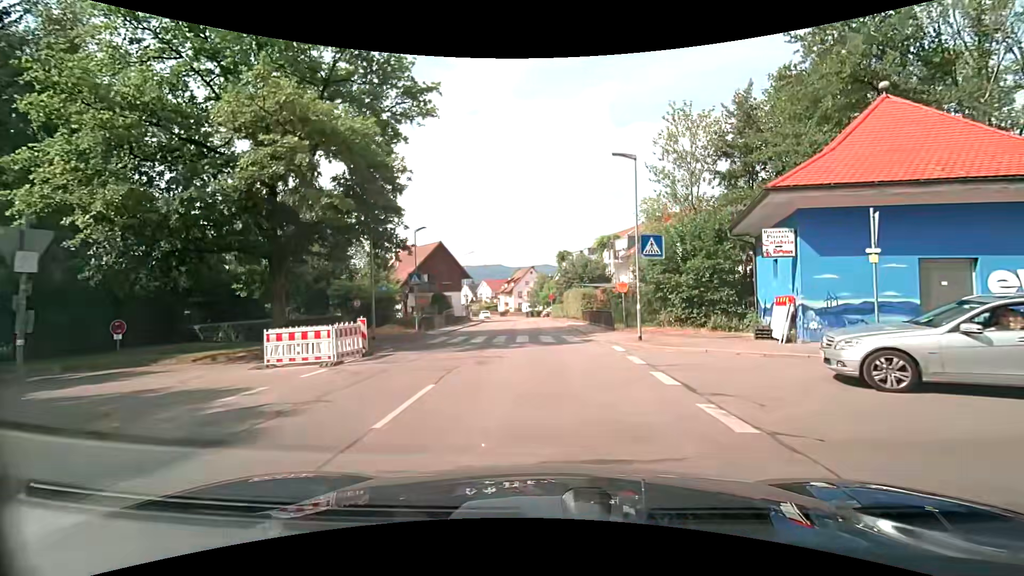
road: unclassified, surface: asphalt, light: Day
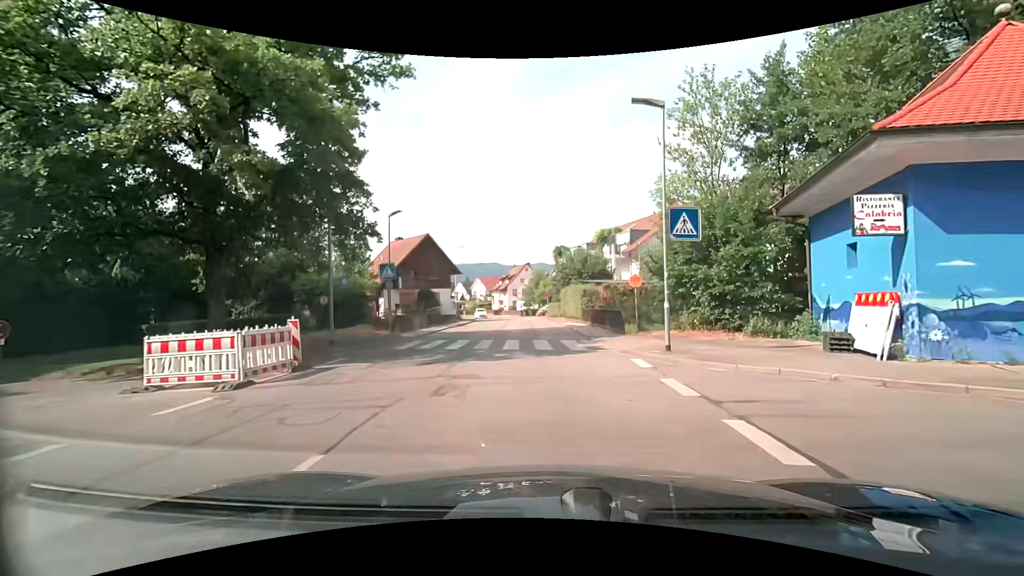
(0.0, +4.3) m; 0°
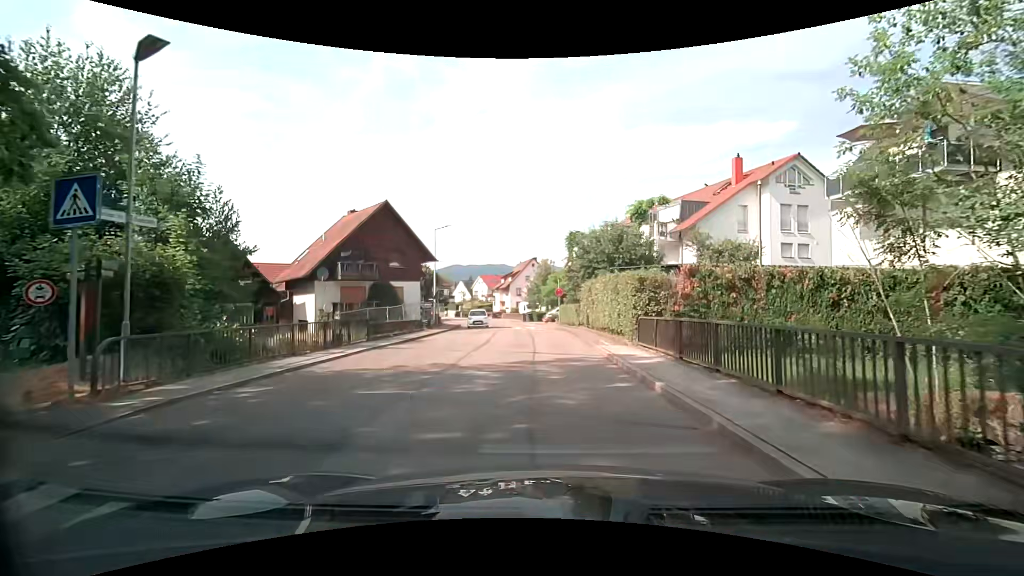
(+0.1, +16.5) m; 0°
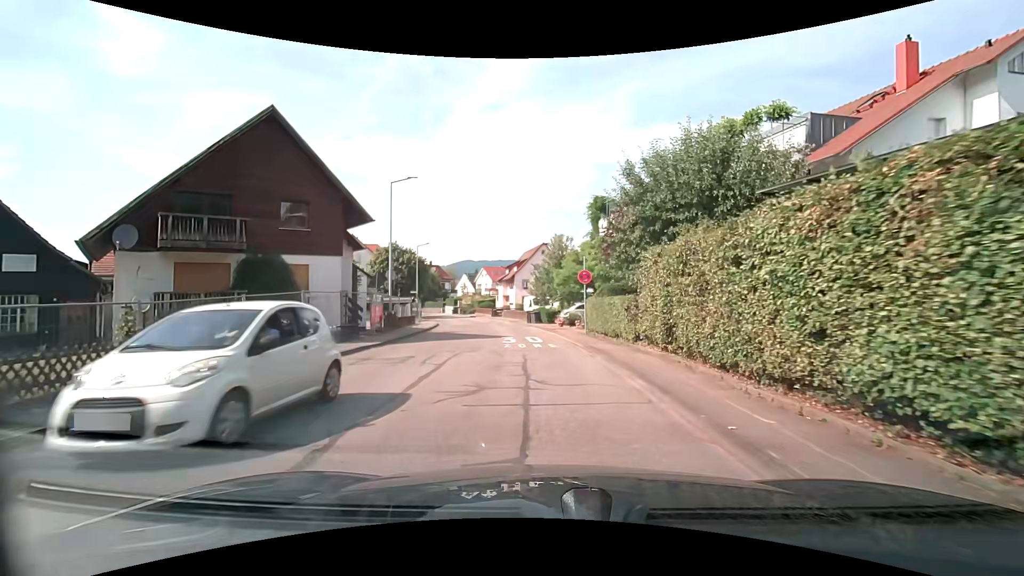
(-0.3, +16.4) m; -1°
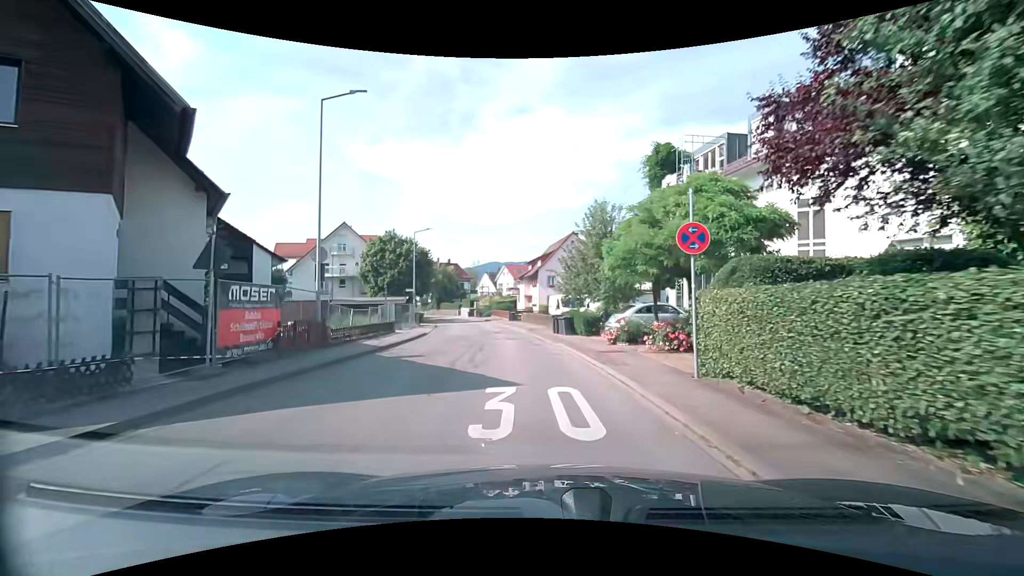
(-0.4, +13.0) m; -3°
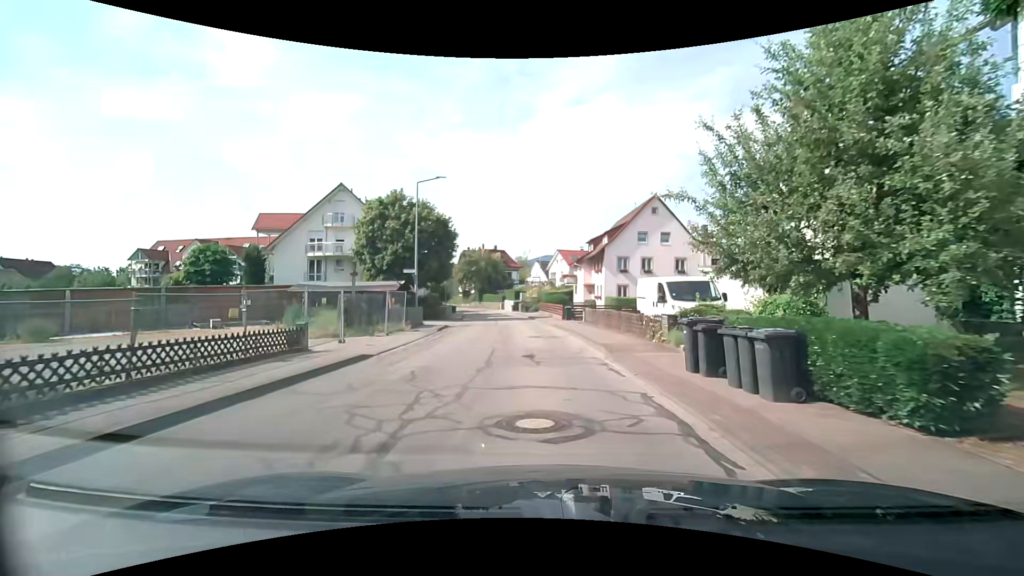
(-0.9, +17.5) m; -5°
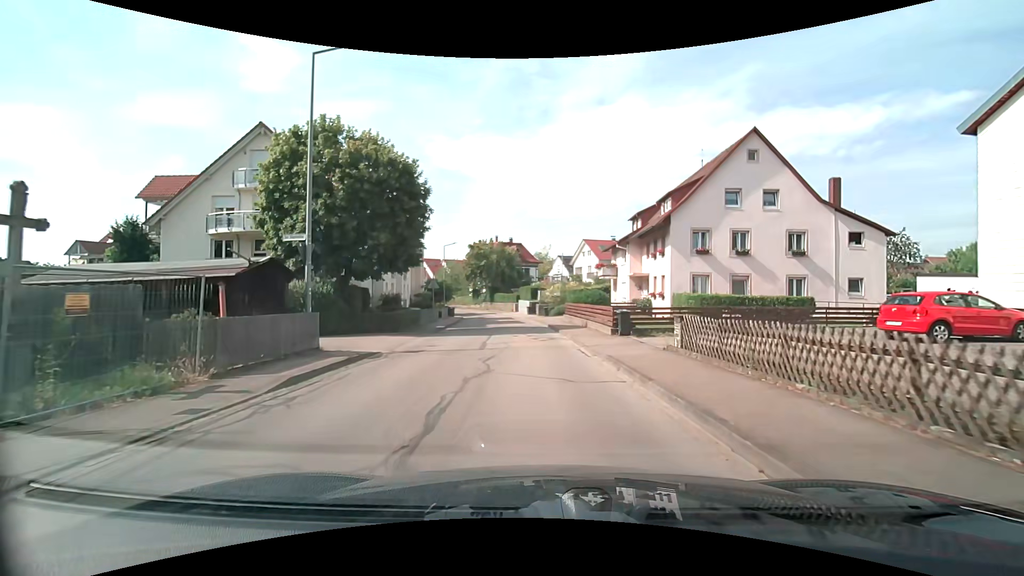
(-0.6, +16.7) m; -3°
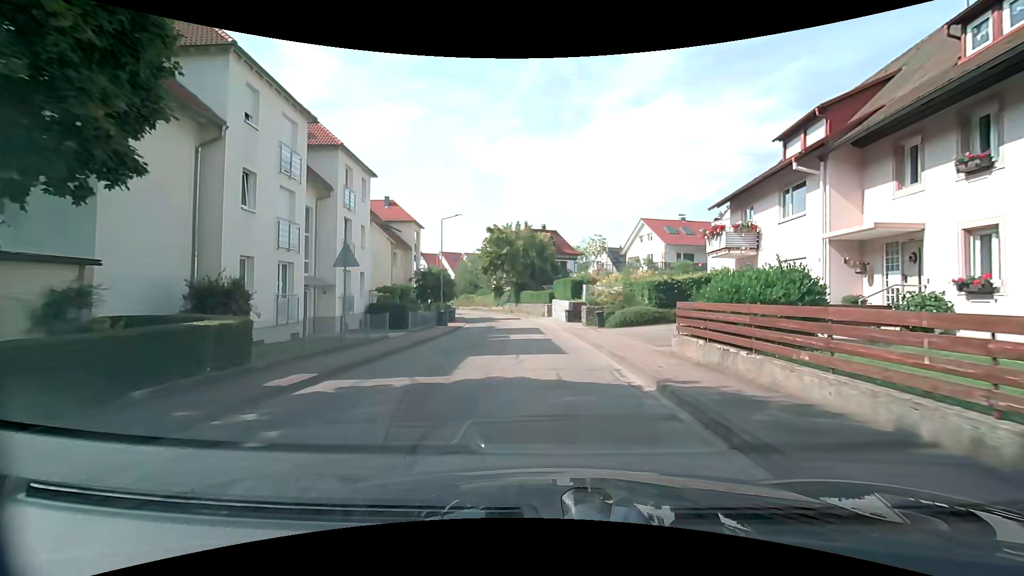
(-0.8, +21.0) m; -3°
(0, +10) (-1, +20) (-1, +30) (-2, +40) (-4, +50) (-6, +60) (-8, +69) (-11, +79) (-15, +88) (-21, +96) m
